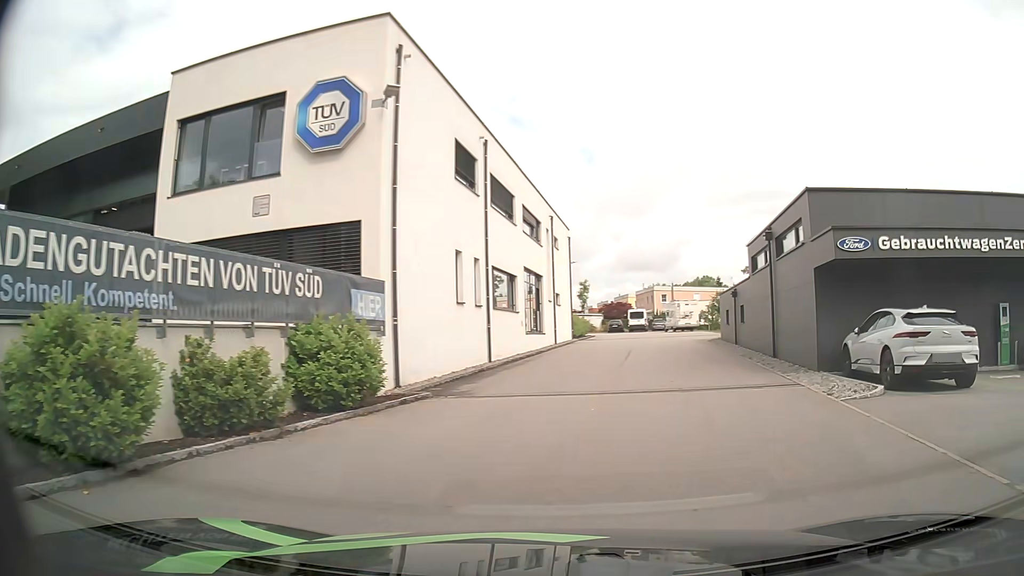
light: Day
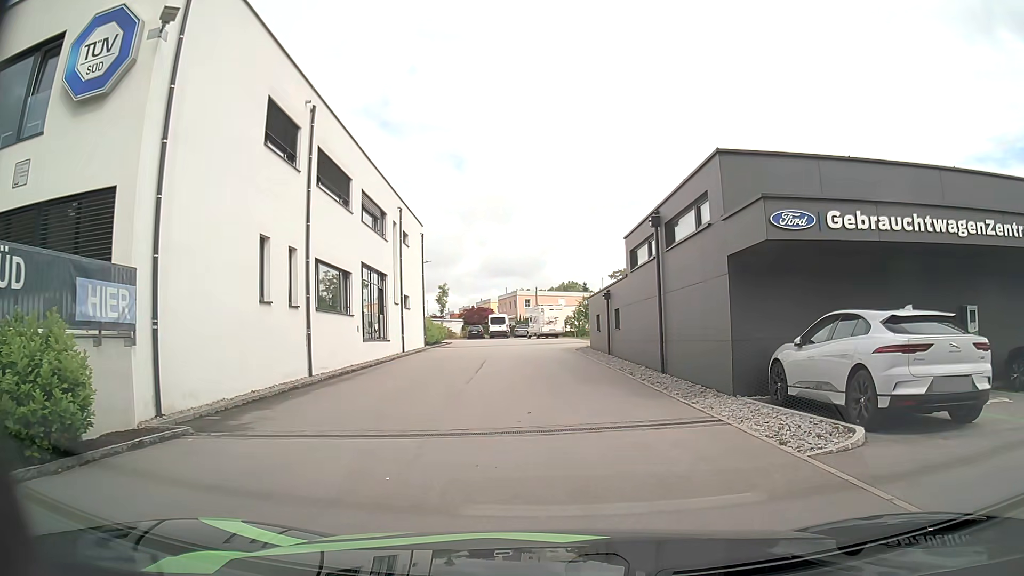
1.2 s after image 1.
(+0.5, +4.5) m; +10°
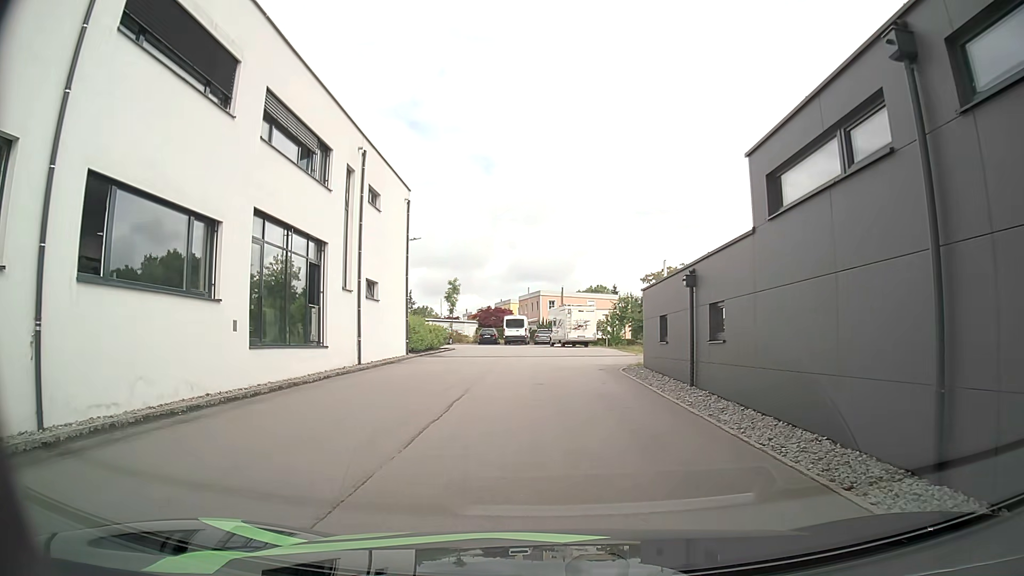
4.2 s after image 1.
(0.0, +12.1) m; -2°
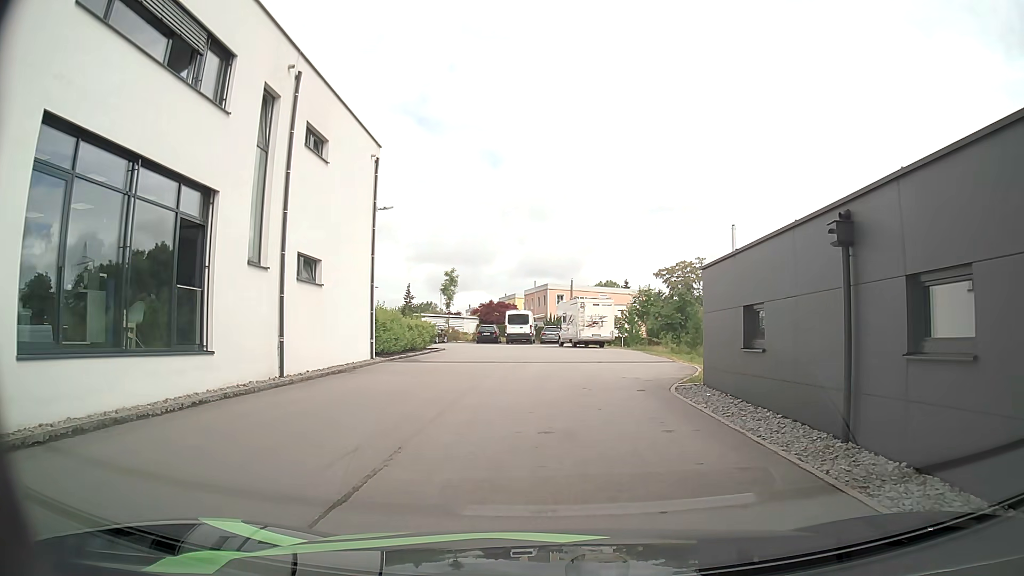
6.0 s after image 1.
(0.0, +7.7) m; +1°
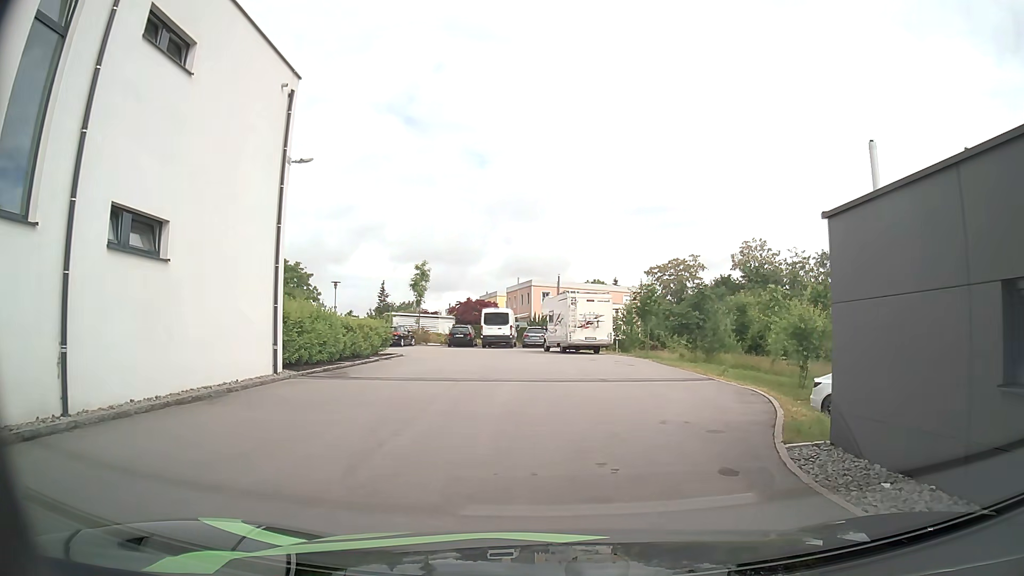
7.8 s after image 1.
(-0.1, +7.6) m; 0°
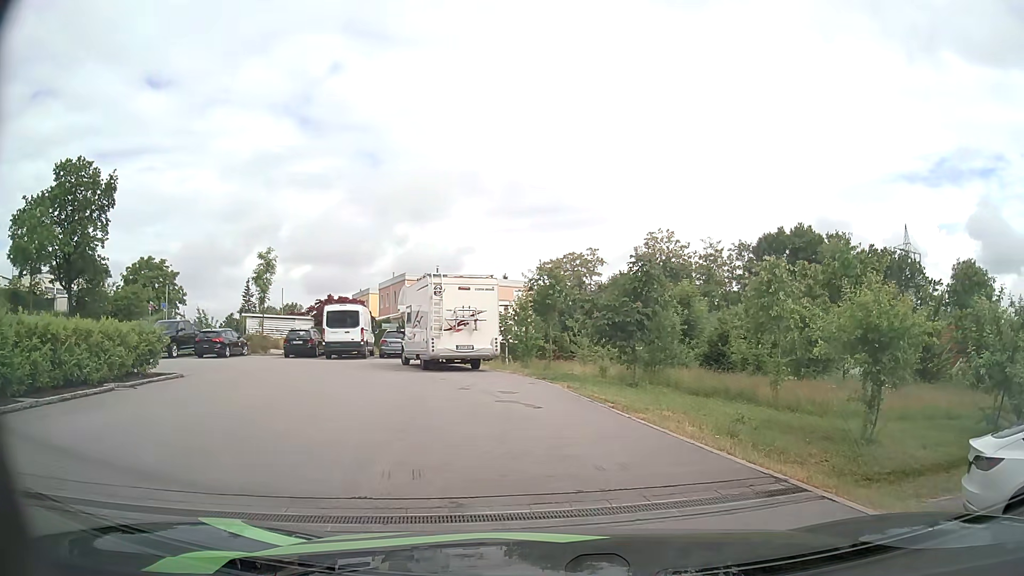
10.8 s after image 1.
(+0.8, +11.5) m; +10°
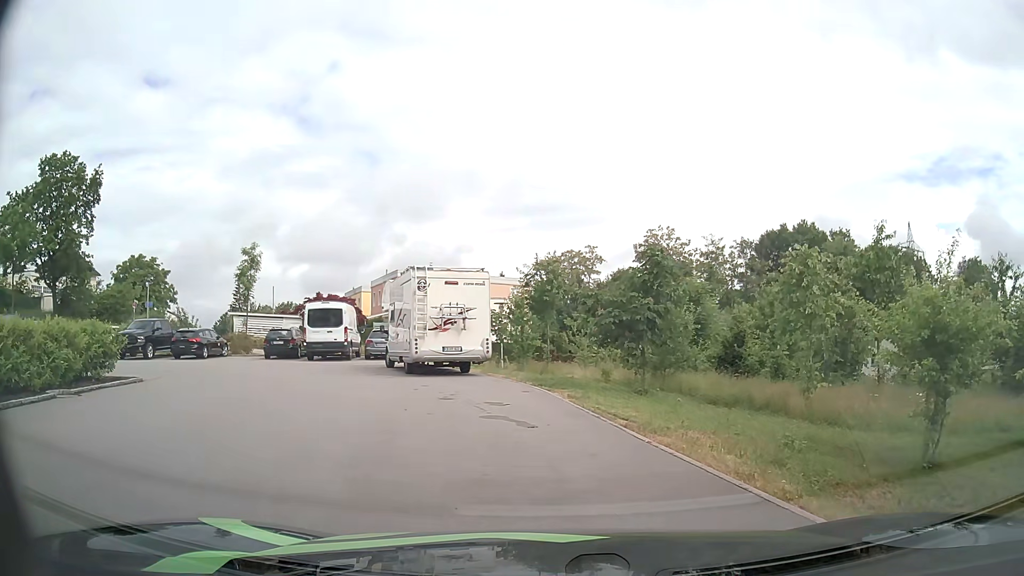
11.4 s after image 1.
(0.0, +2.2) m; 0°
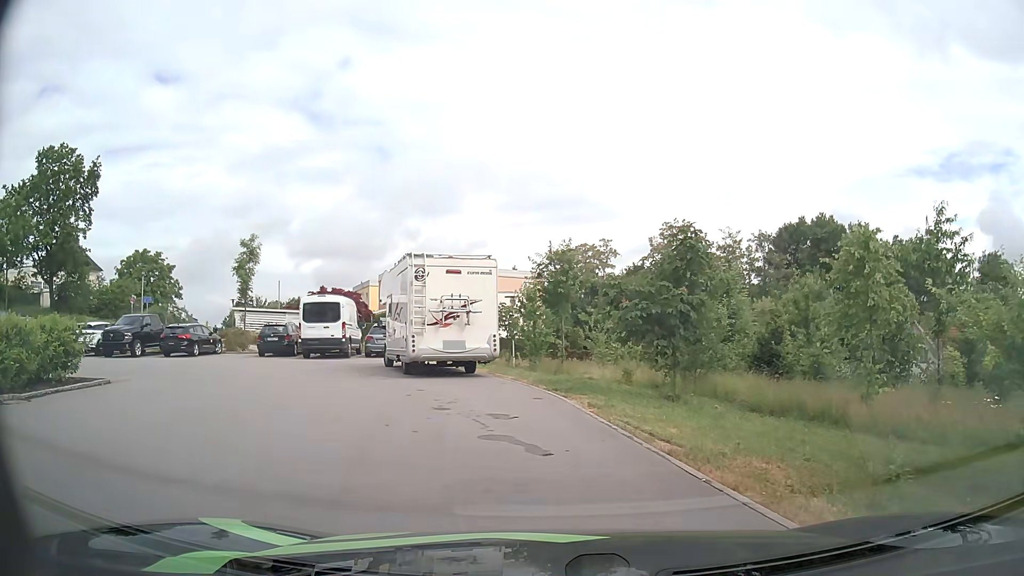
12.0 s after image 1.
(0.0, +2.2) m; -1°
